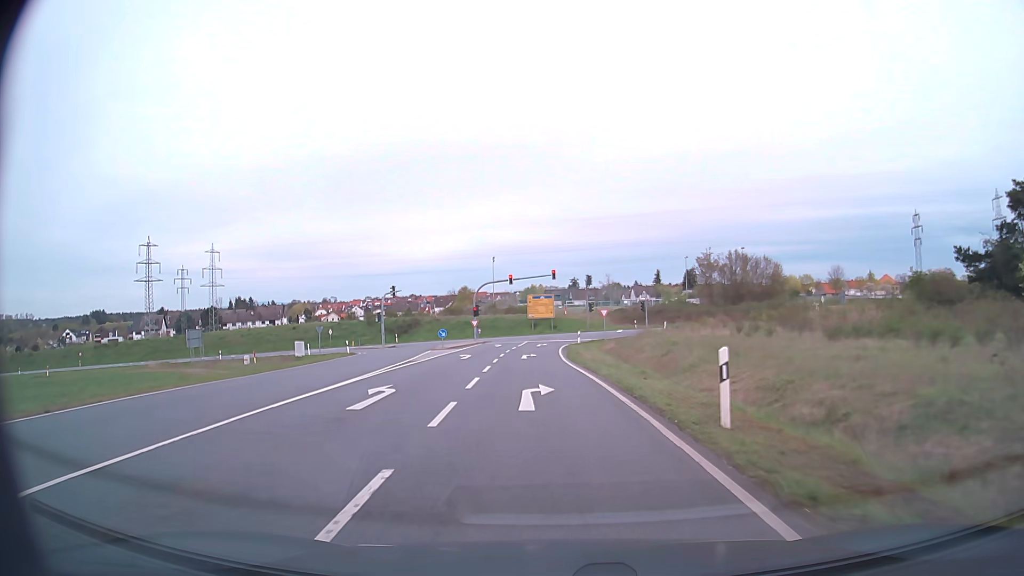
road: secondary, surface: asphalt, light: Day
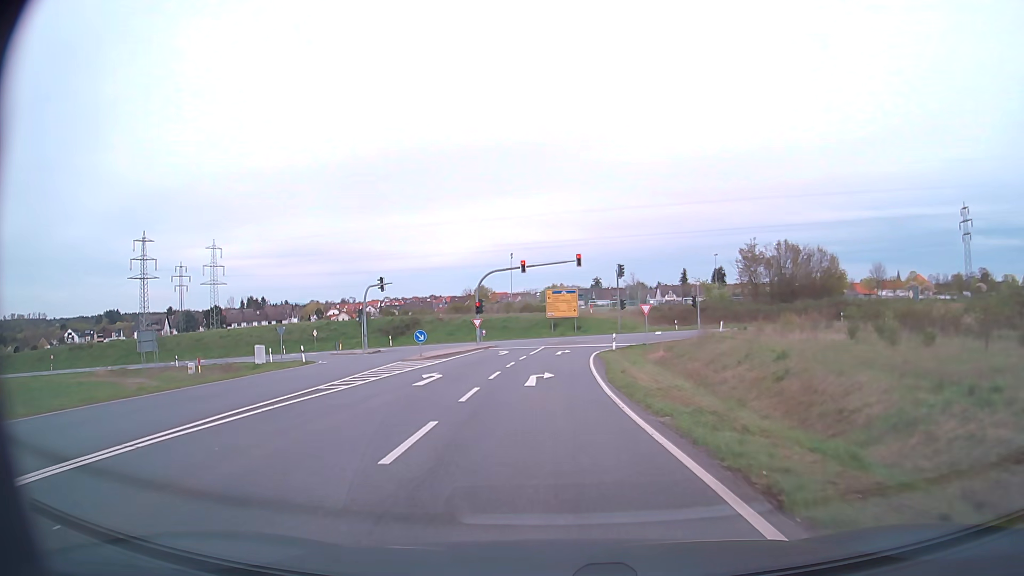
(-0.2, +14.3) m; -2°
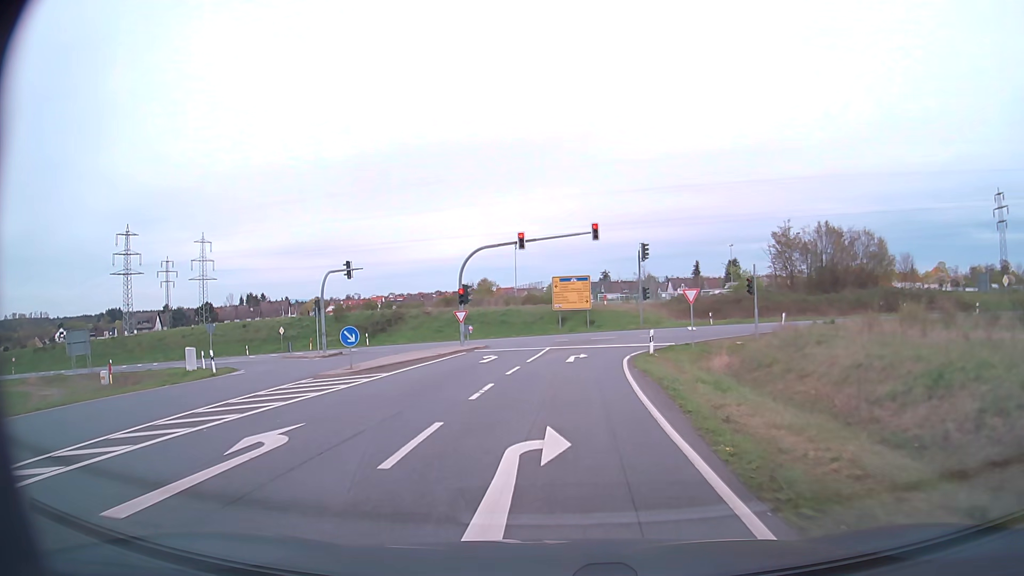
(-0.1, +12.3) m; -1°
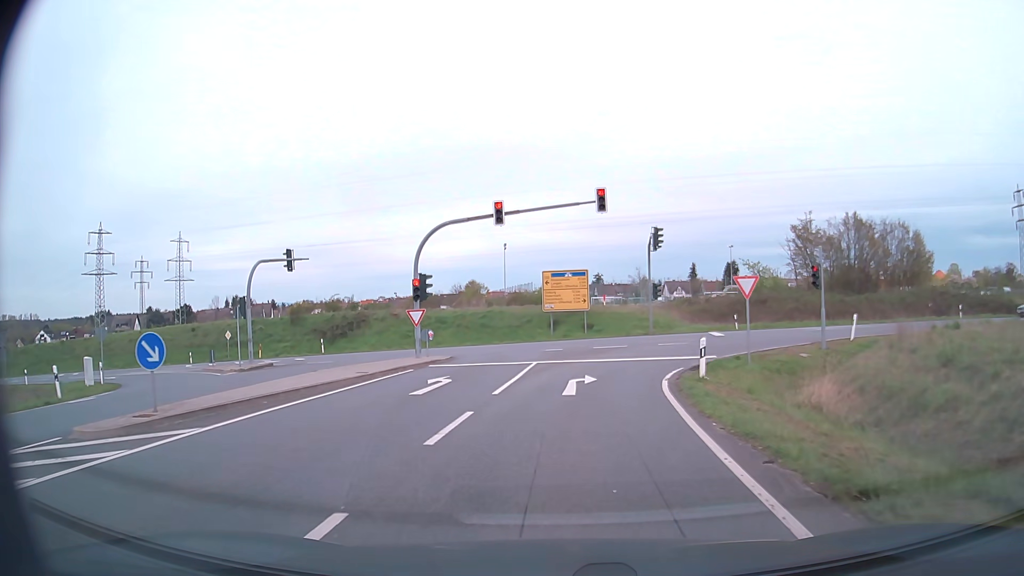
(0.0, +10.3) m; +1°
(0, +10) (+2, +20) (+6, +28) (+16, +32) (+26, +31) (+35, +29) (+45, +27) (+55, +25) (+65, +24) (+75, +22) m
